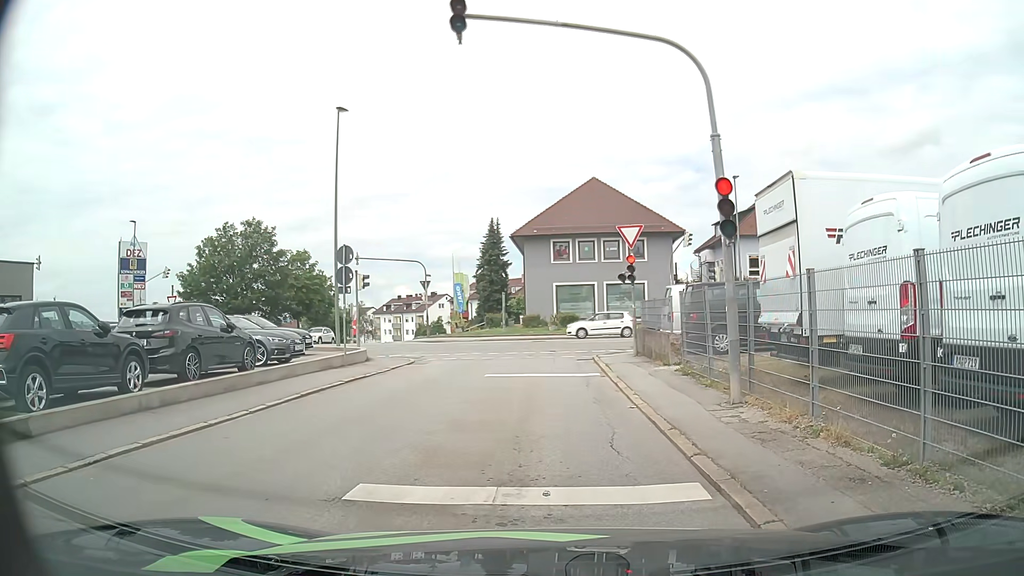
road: residential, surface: asphalt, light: Day
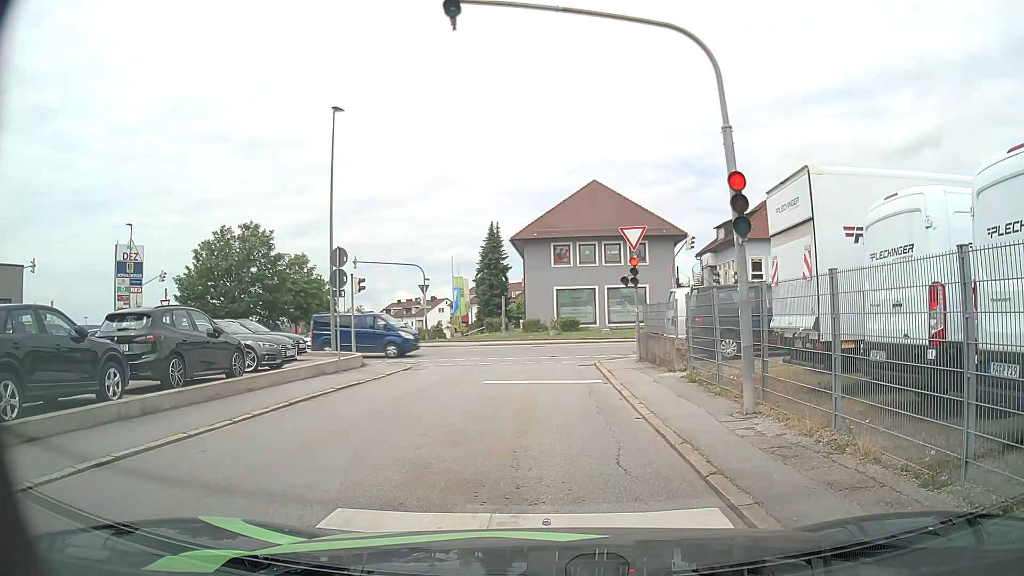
(0.0, +0.6) m; 0°
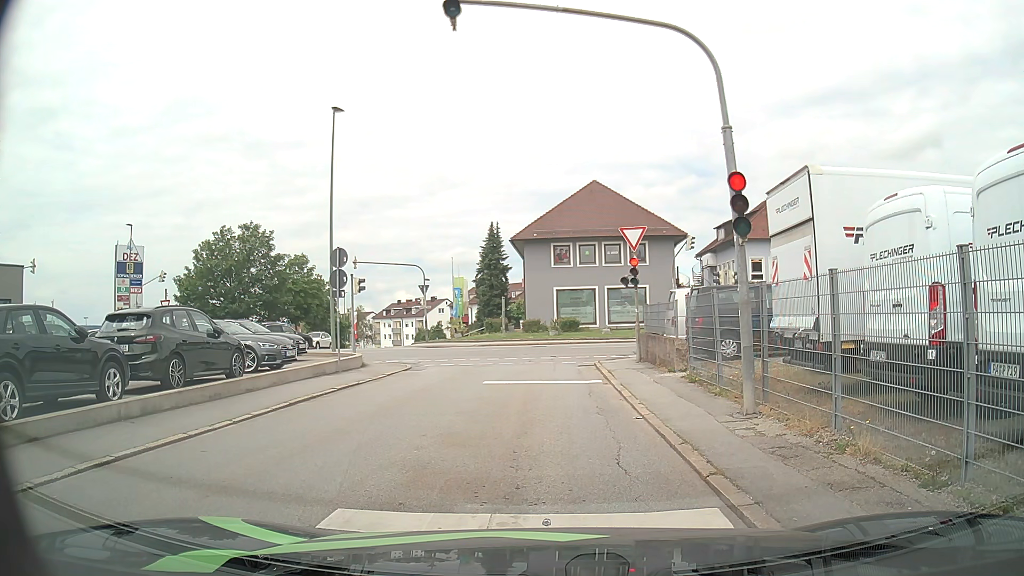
(0.0, +0.1) m; 0°
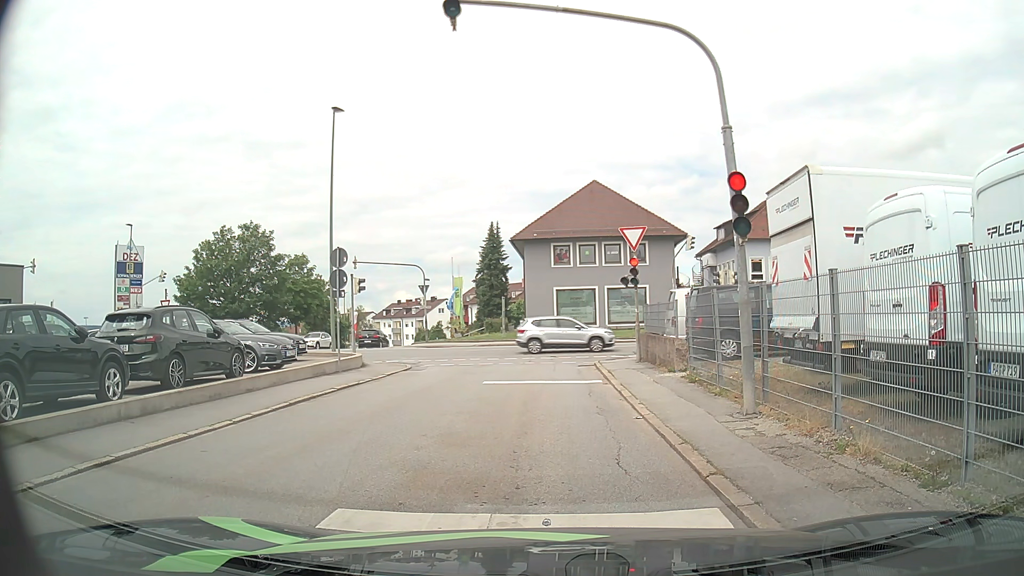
(0.0, 0.0) m; 0°
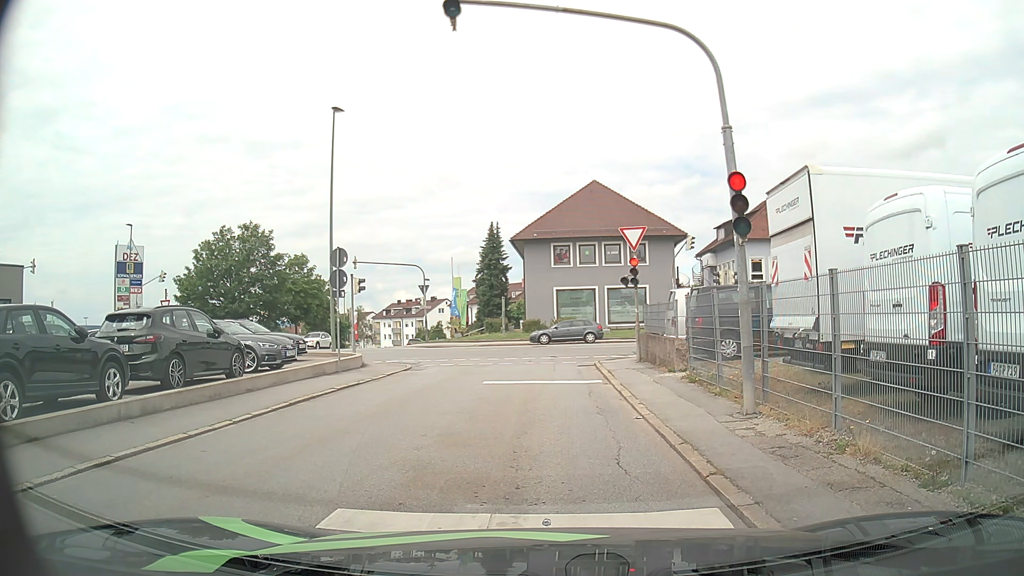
(0.0, 0.0) m; 0°
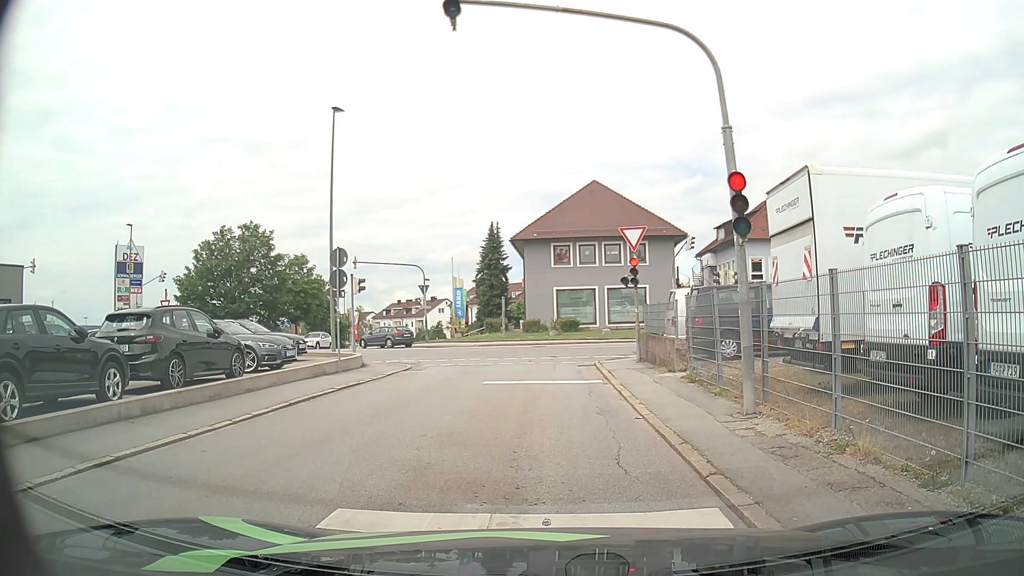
(0.0, 0.0) m; 0°
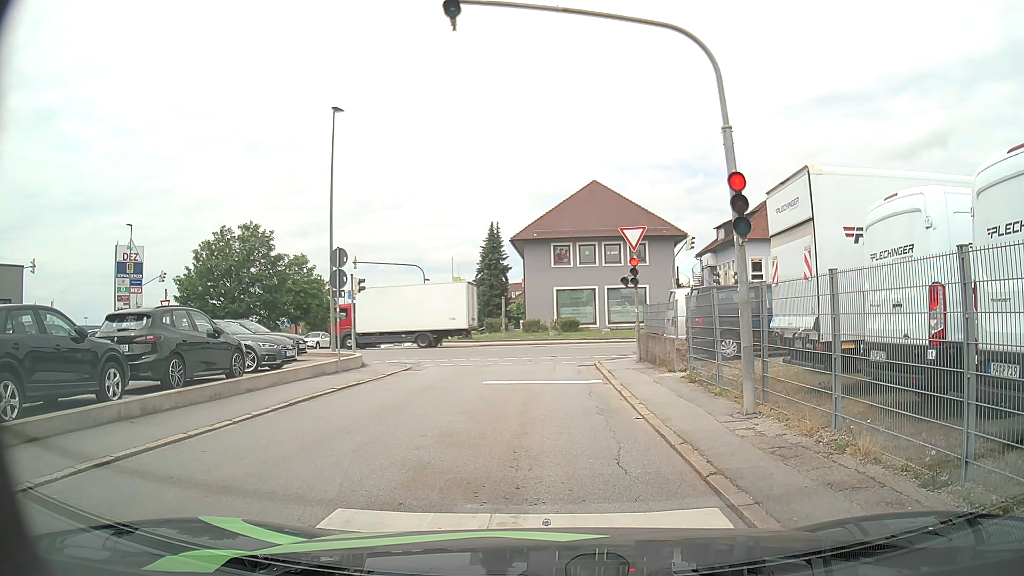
(0.0, 0.0) m; 0°
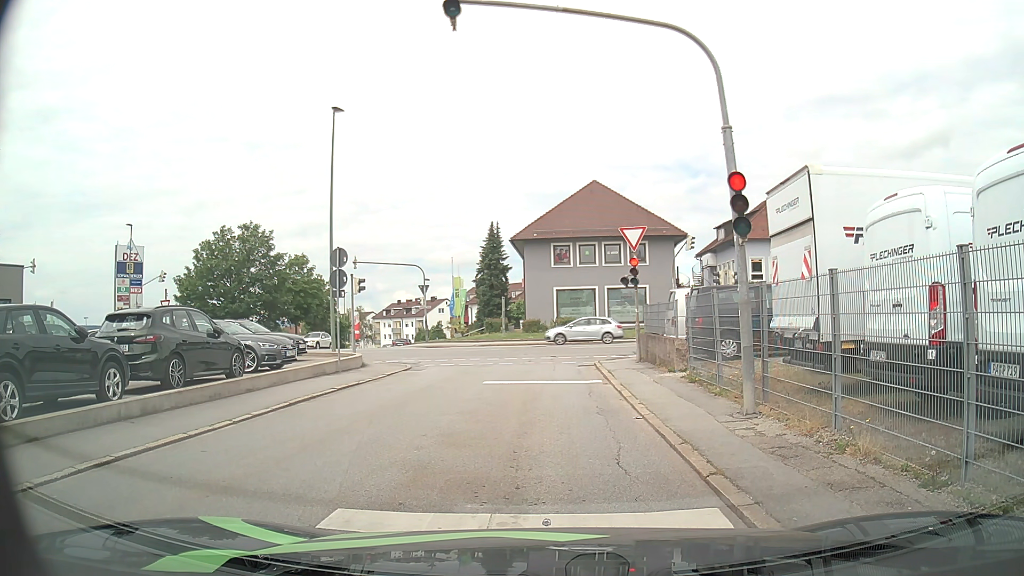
(0.0, 0.0) m; 0°
